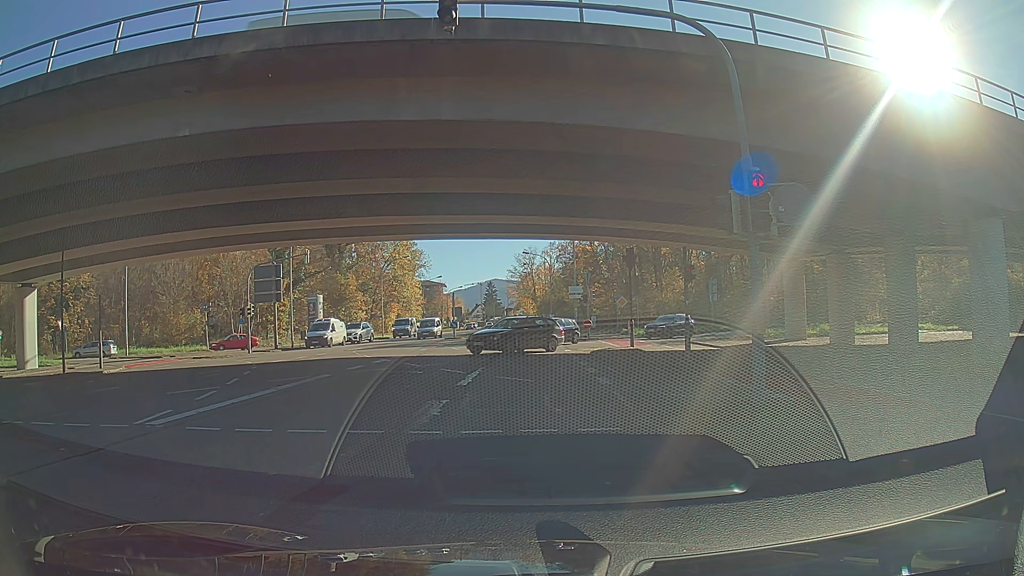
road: secondary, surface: asphalt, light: Day
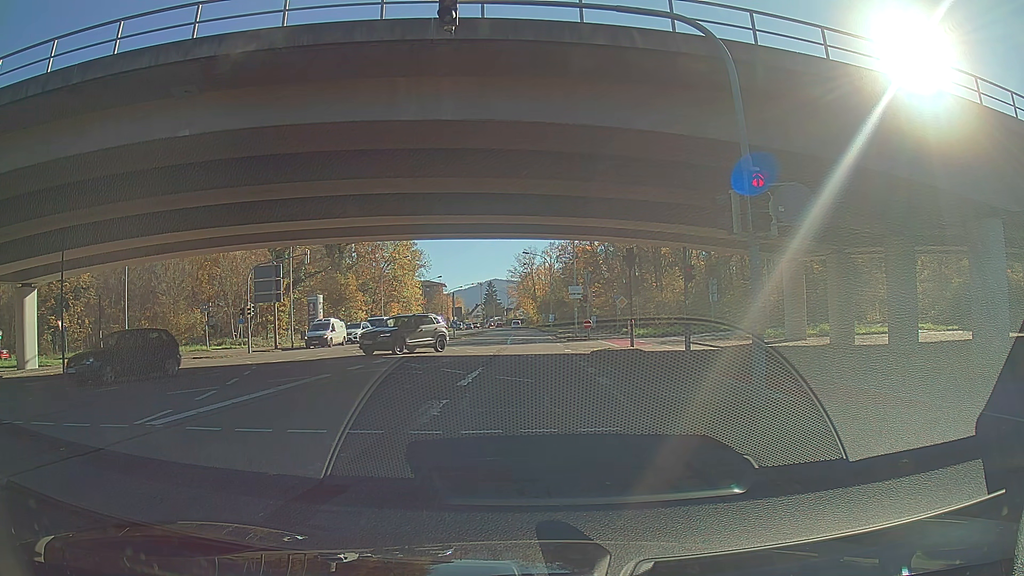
(0.0, 0.0) m; 0°
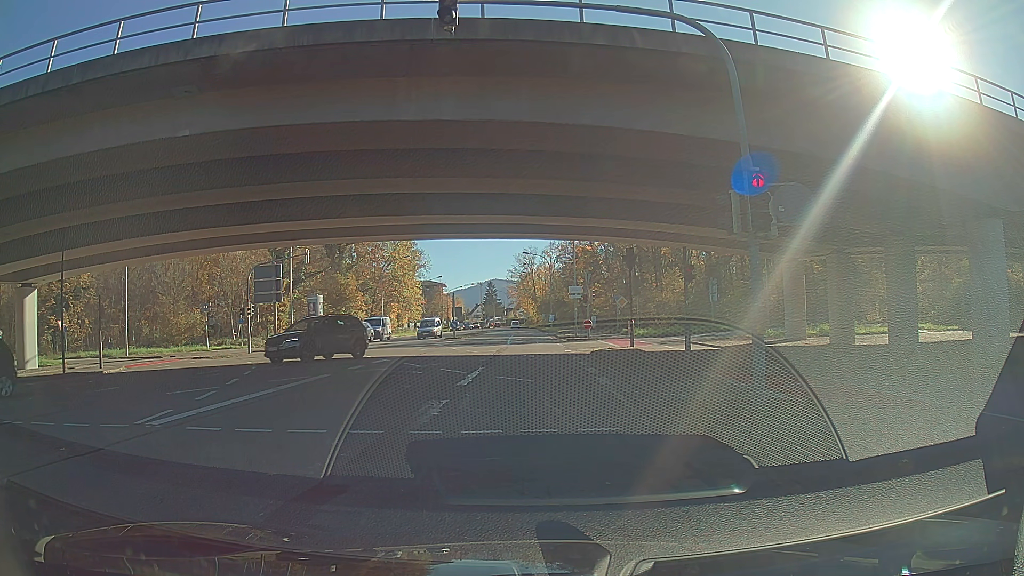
(0.0, 0.0) m; 0°
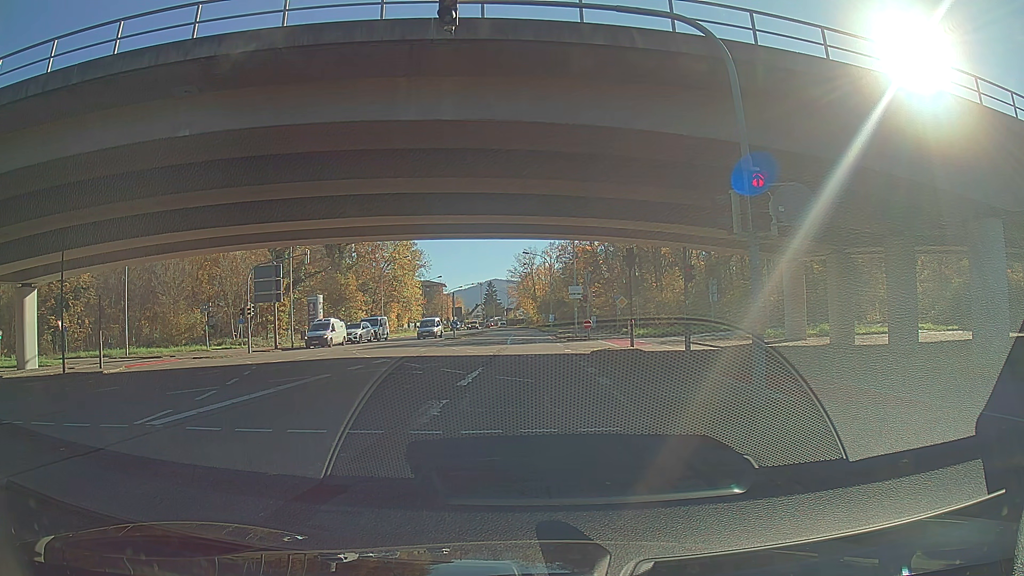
(0.0, 0.0) m; 0°
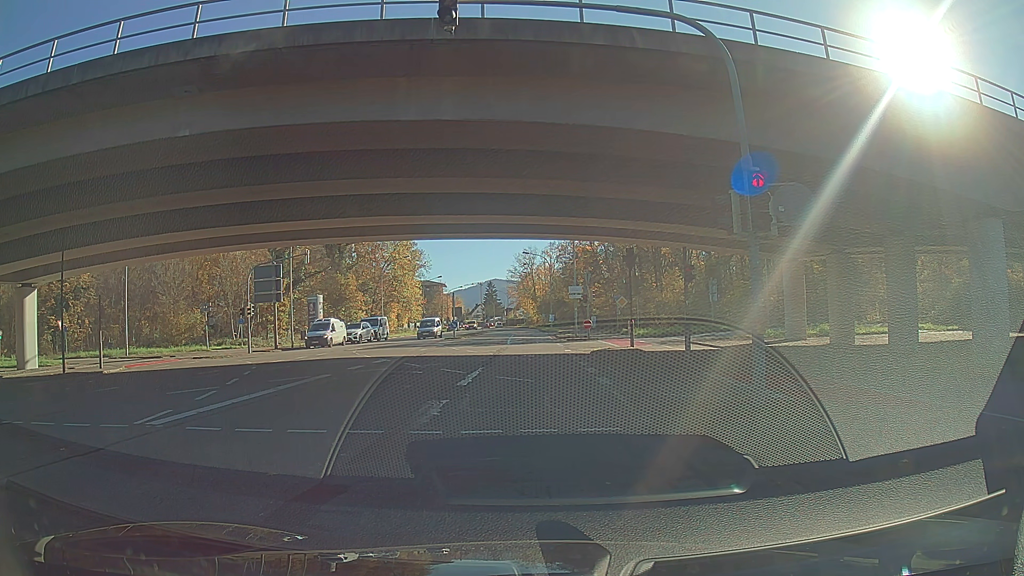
(0.0, 0.0) m; 0°
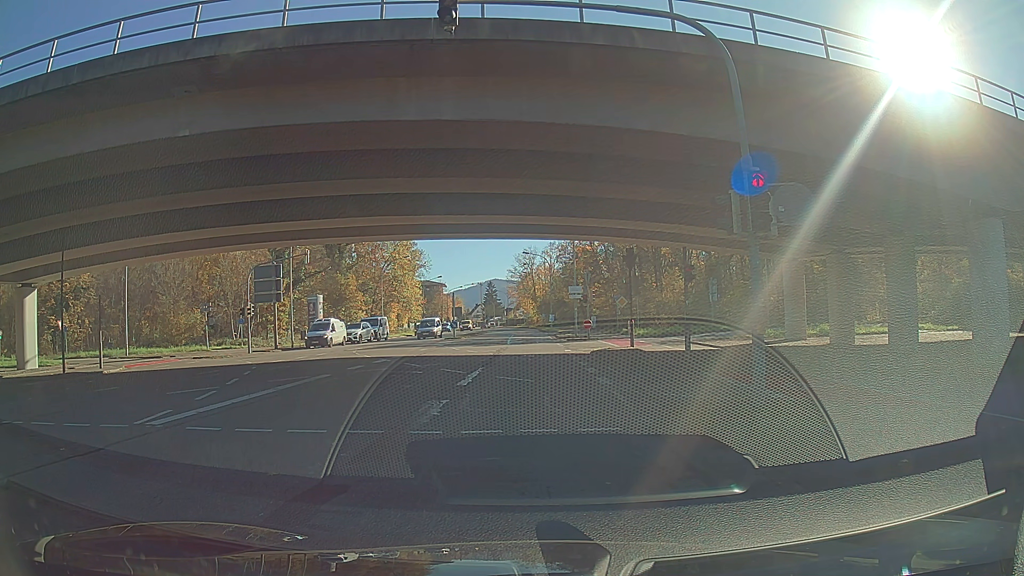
(0.0, 0.0) m; 0°
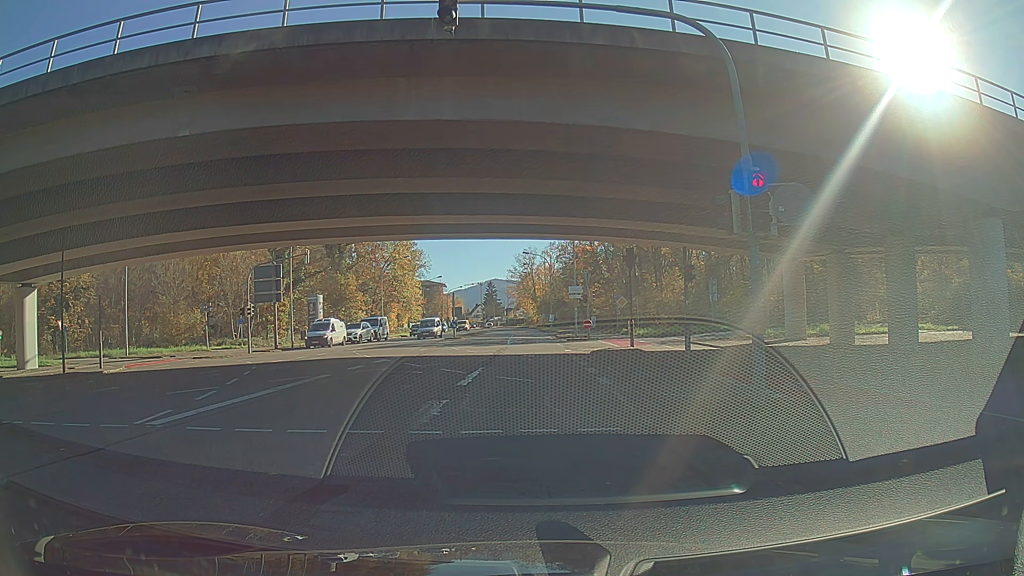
(0.0, 0.0) m; 0°
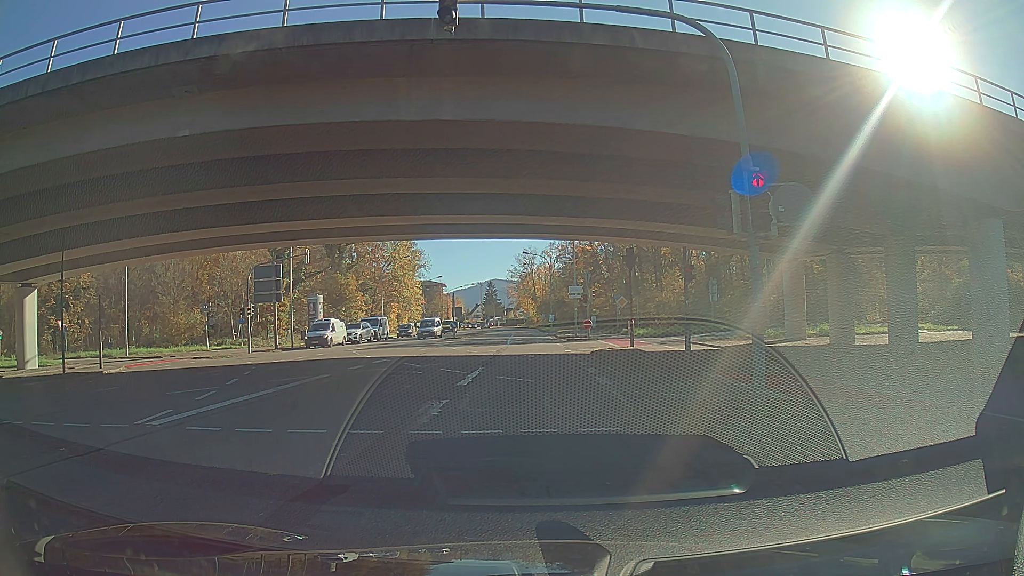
(0.0, 0.0) m; 0°
(0, +10) (0, +20) (0, +30) (0, +40) (0, +50) (-1, +60) (-1, +70) (-1, +80) (-1, +90) (-1, +100) m
